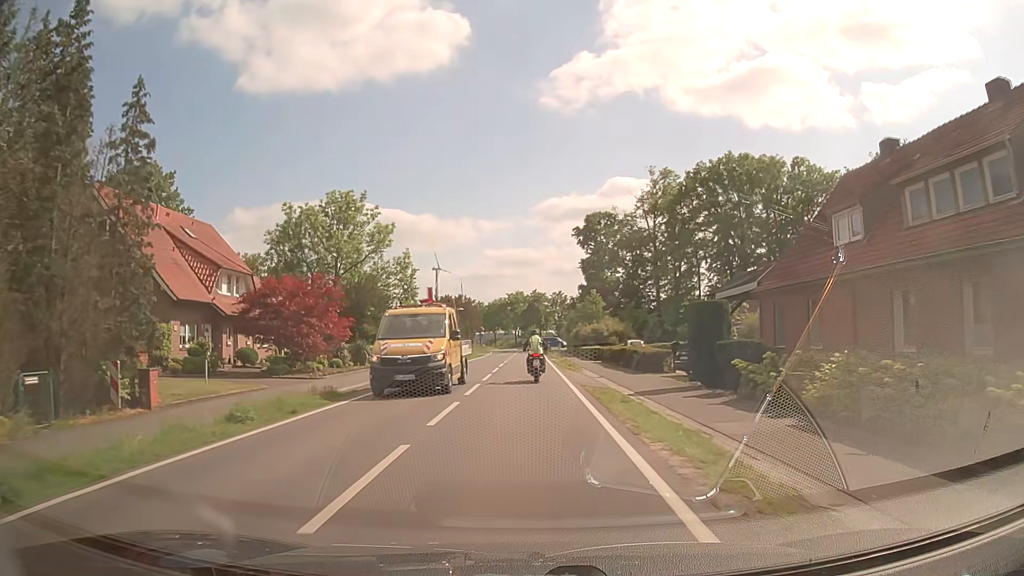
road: secondary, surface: asphalt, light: Day
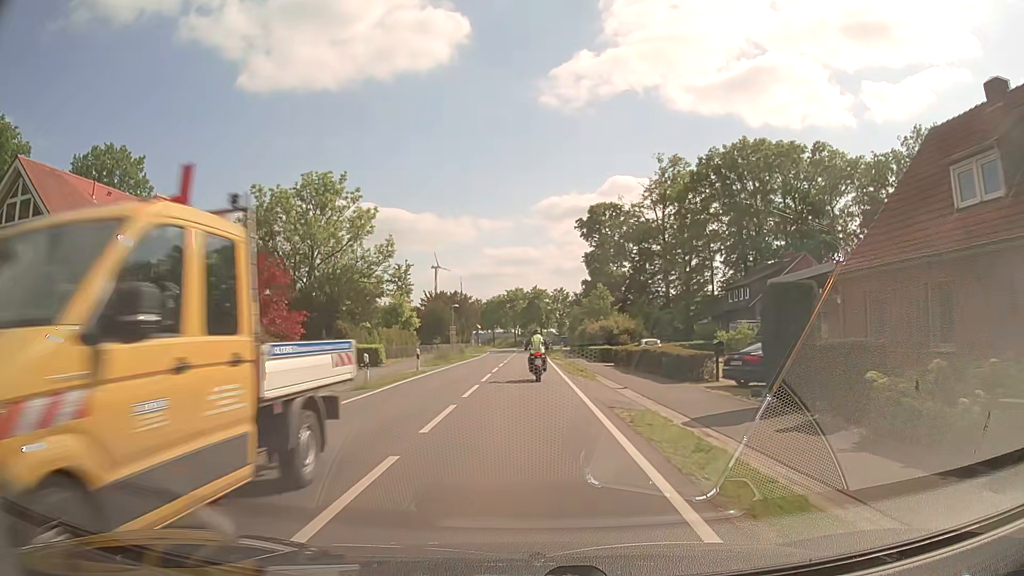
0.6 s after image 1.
(0.0, +6.9) m; 0°
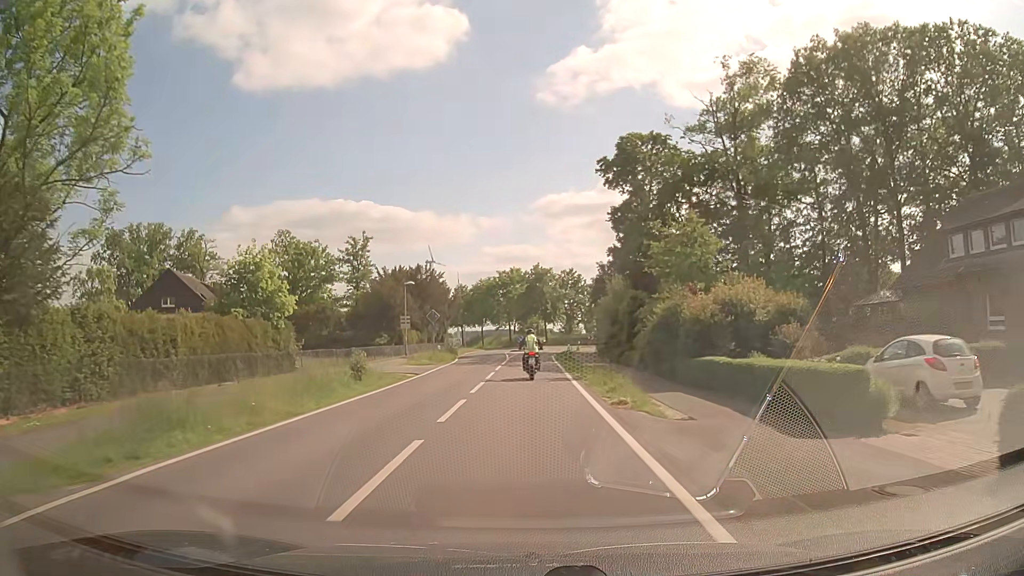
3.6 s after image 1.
(0.0, +35.2) m; 0°
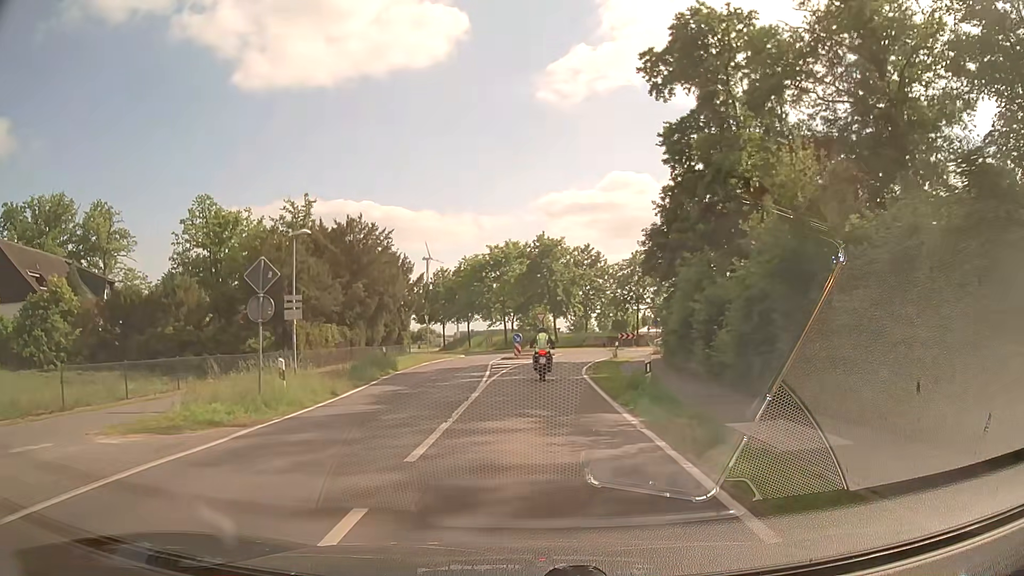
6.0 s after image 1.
(0.0, +27.9) m; 0°
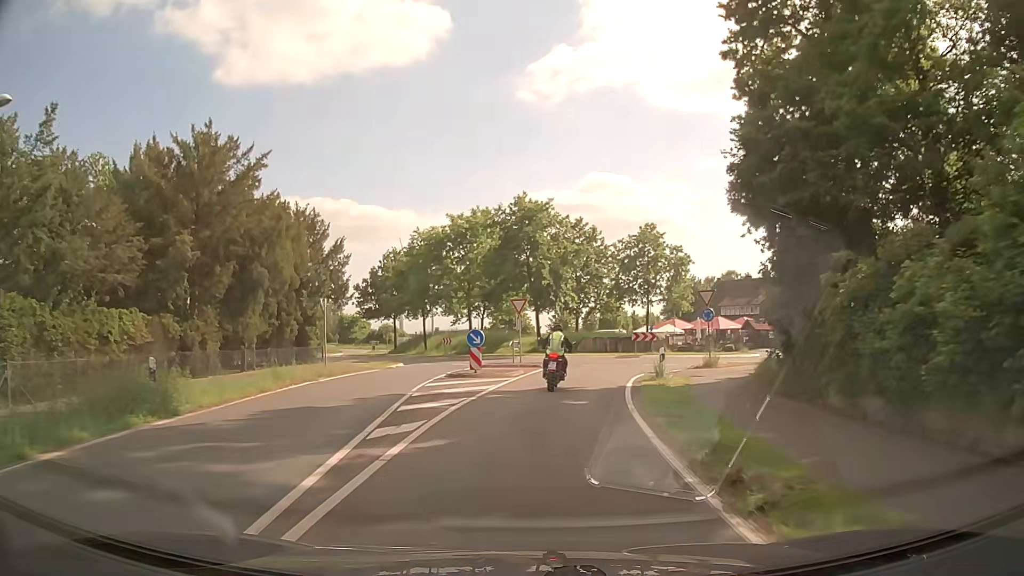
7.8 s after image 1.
(+0.3, +18.8) m; +2°
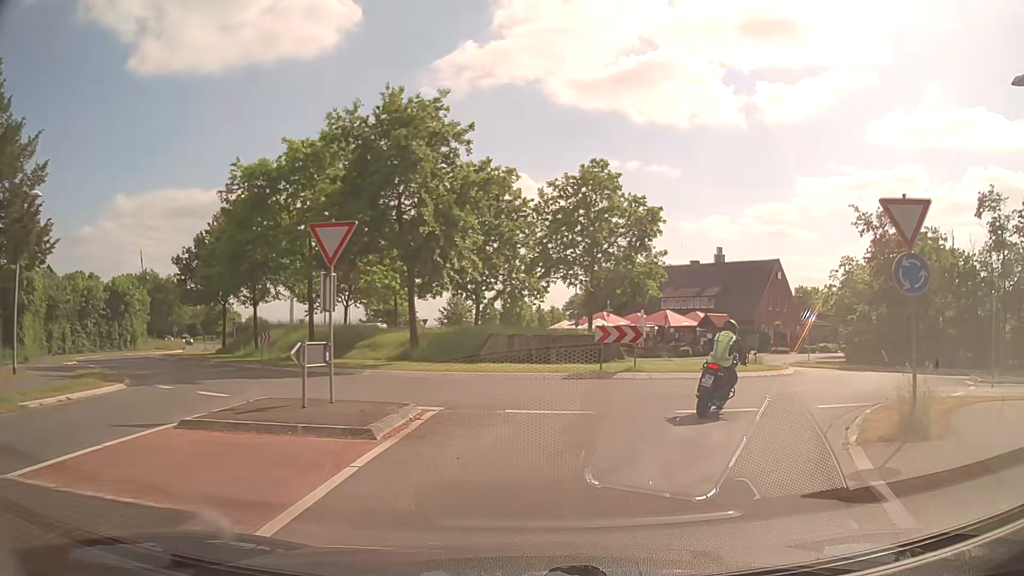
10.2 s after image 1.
(+0.8, +20.7) m; +8°
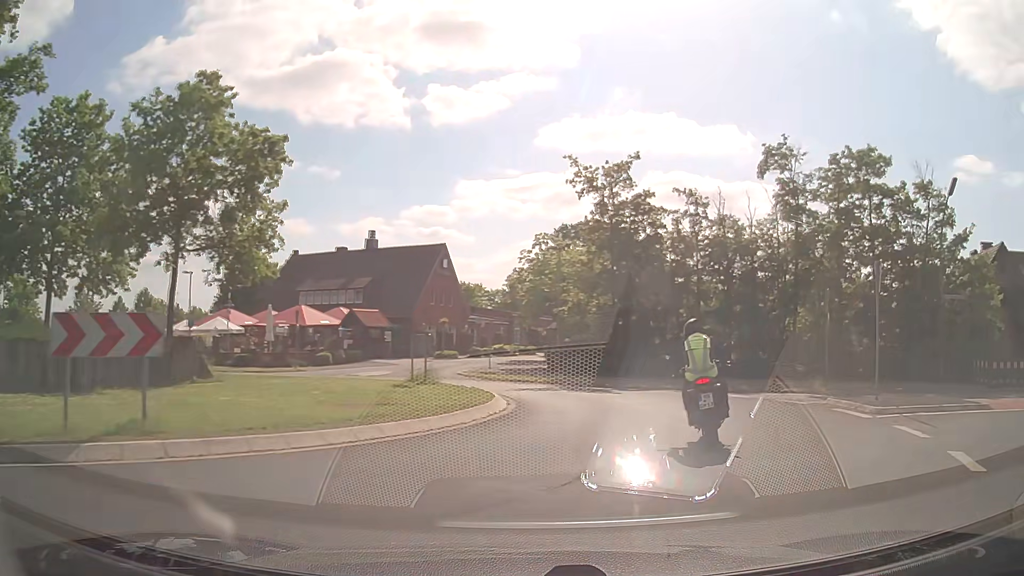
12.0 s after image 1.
(+3.0, +12.2) m; +30°
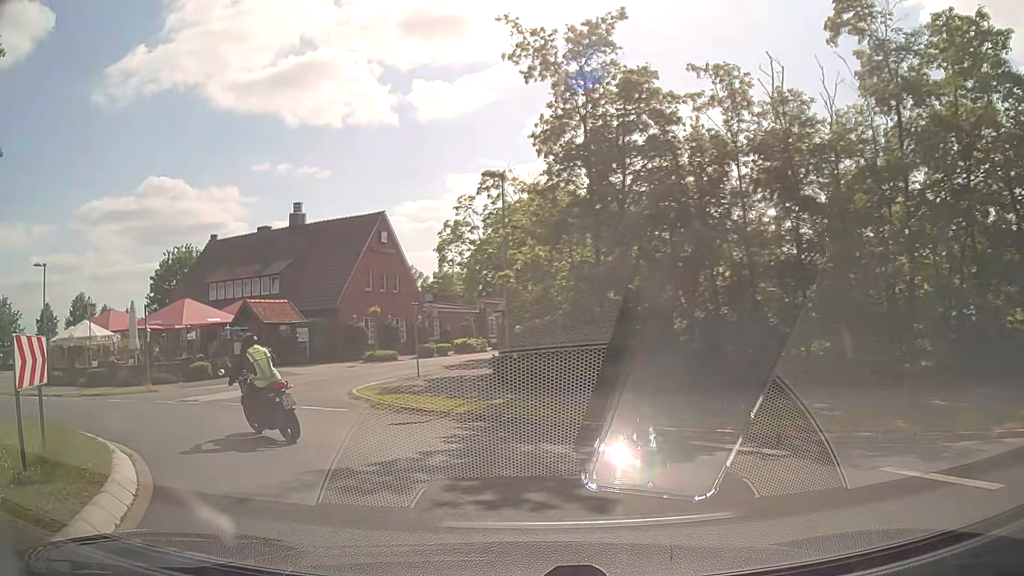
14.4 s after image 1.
(+2.1, +13.4) m; 0°
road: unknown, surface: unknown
(-3, +9) (-11, +15) (-20, +19) (-29, +24) (-35, +32) (-39, +41) (-41, +51) (-43, +61) (-46, +70) (-49, +80) m
